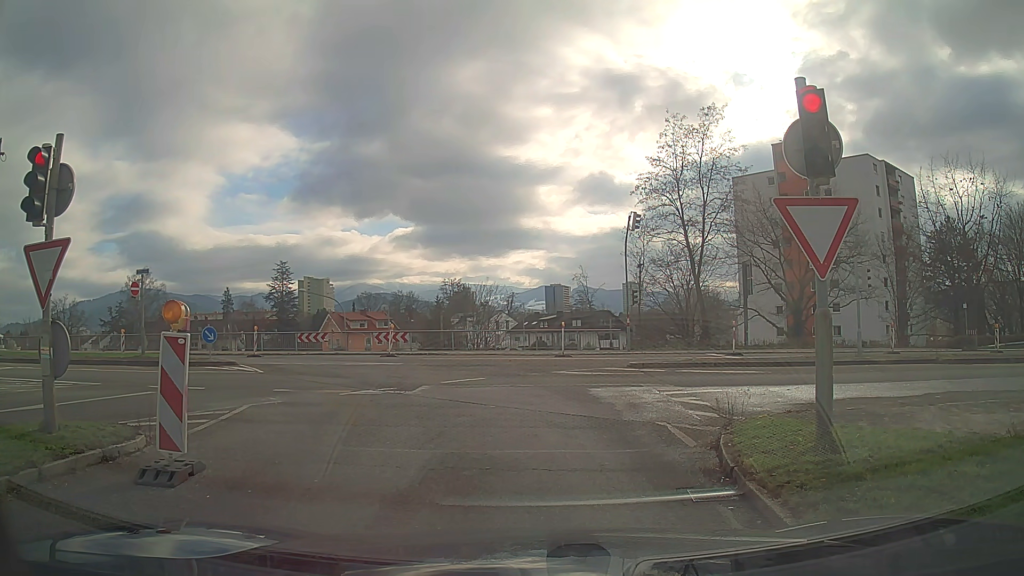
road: trunk_link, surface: asphalt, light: Day
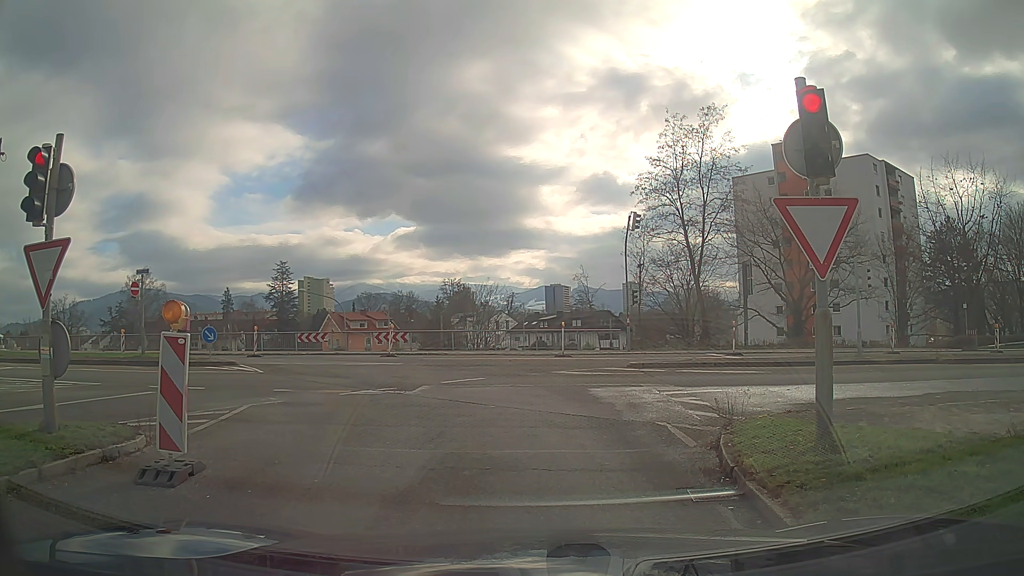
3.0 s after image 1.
(0.0, 0.0) m; 0°
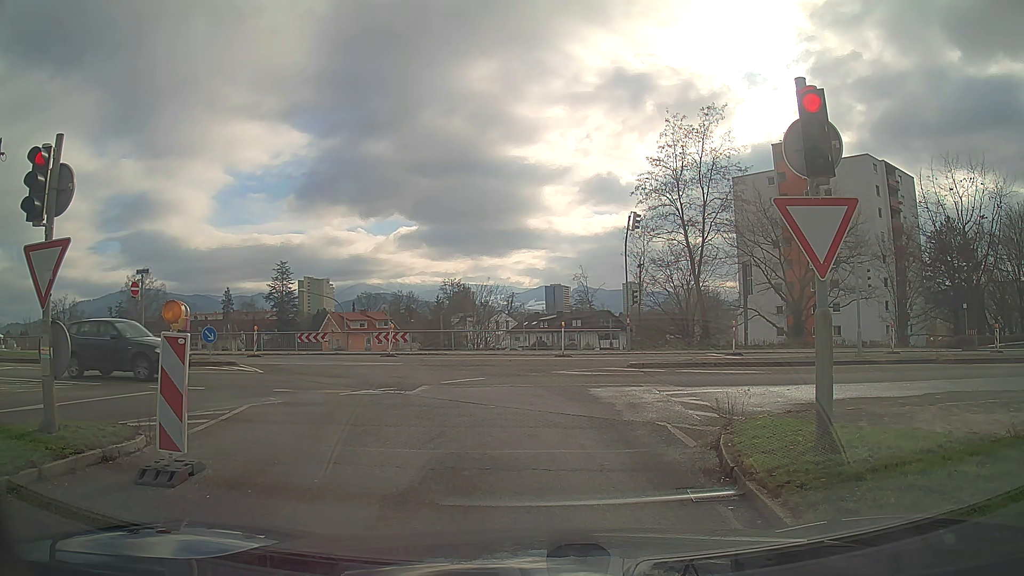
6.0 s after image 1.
(0.0, 0.0) m; 0°
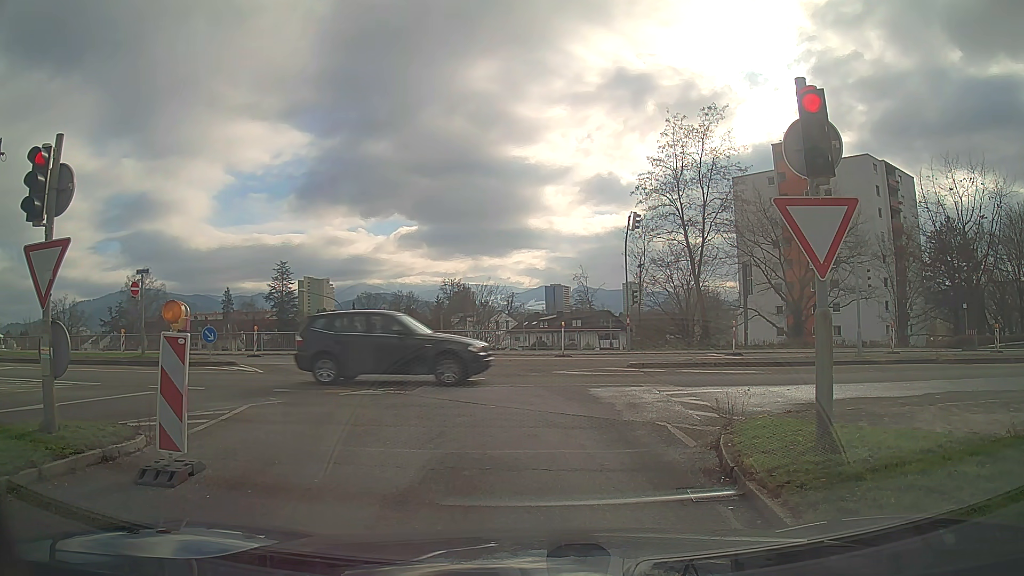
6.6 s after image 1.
(0.0, 0.0) m; 0°
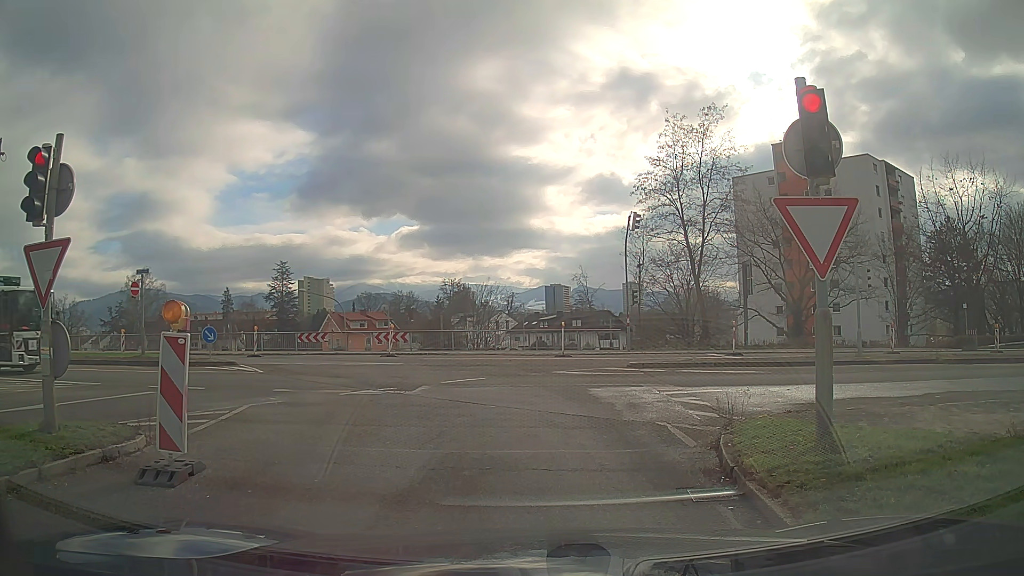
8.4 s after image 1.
(0.0, 0.0) m; 0°
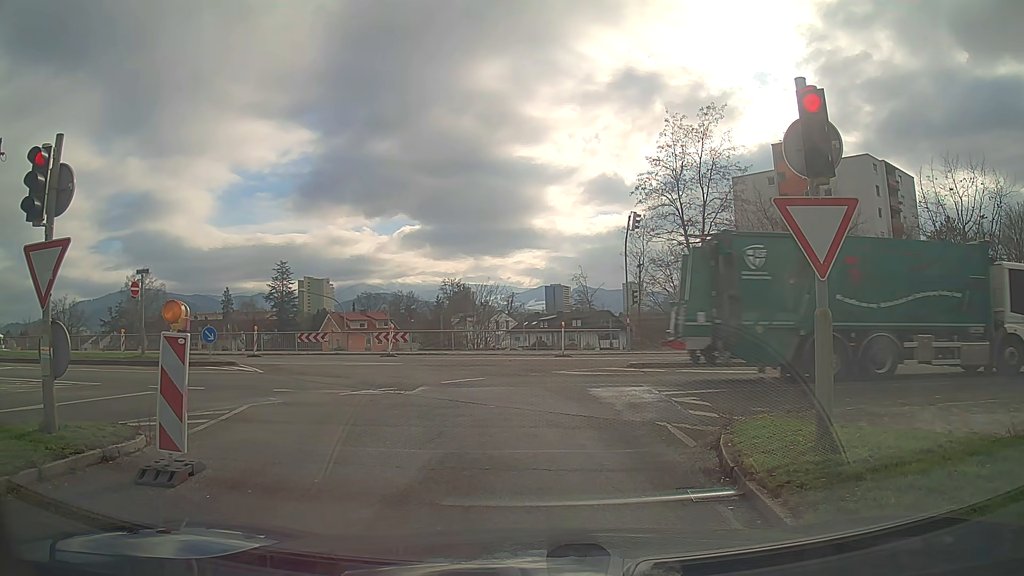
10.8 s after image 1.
(0.0, 0.0) m; 0°
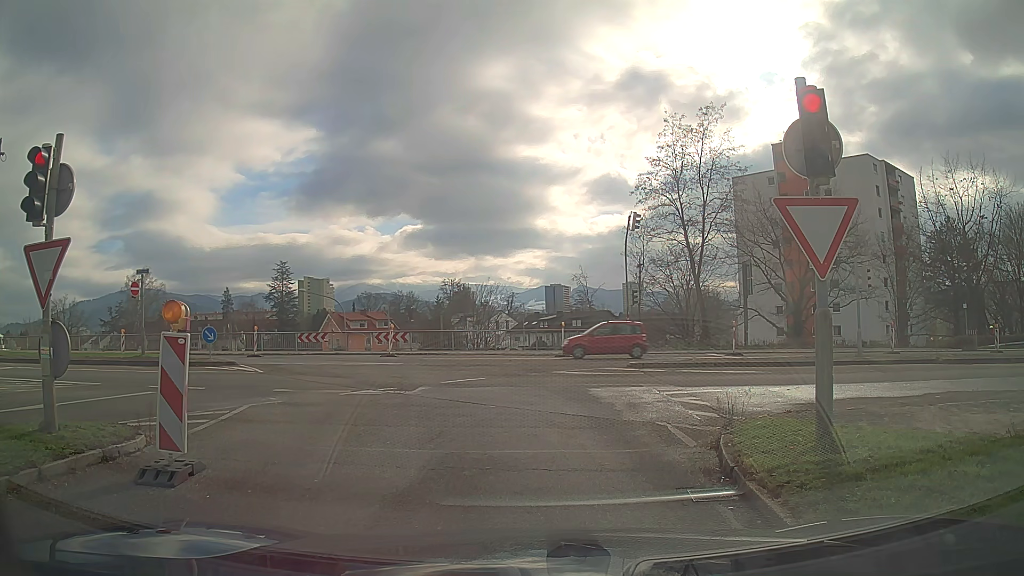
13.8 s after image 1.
(0.0, 0.0) m; 0°
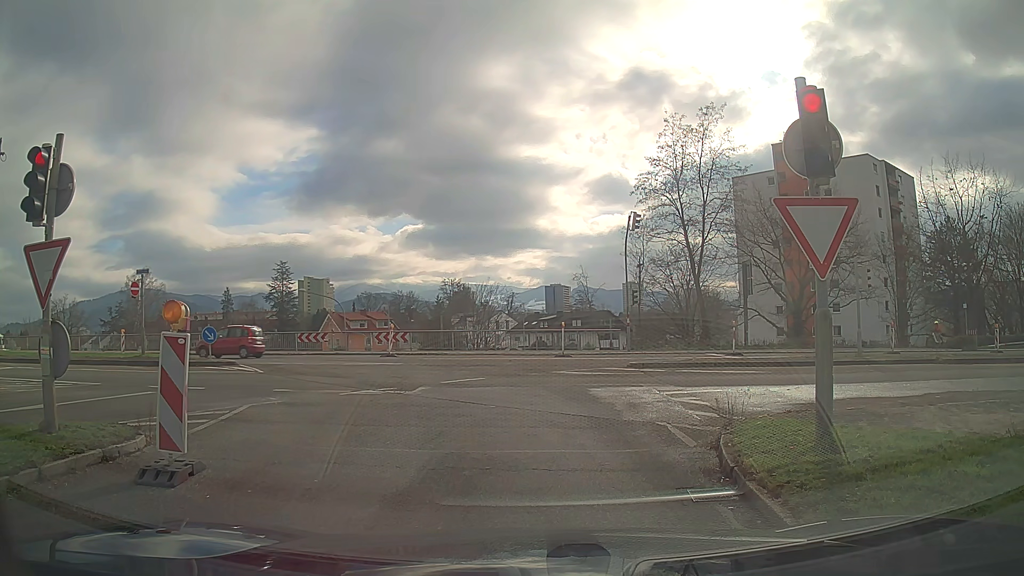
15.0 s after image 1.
(0.0, 0.0) m; 0°
